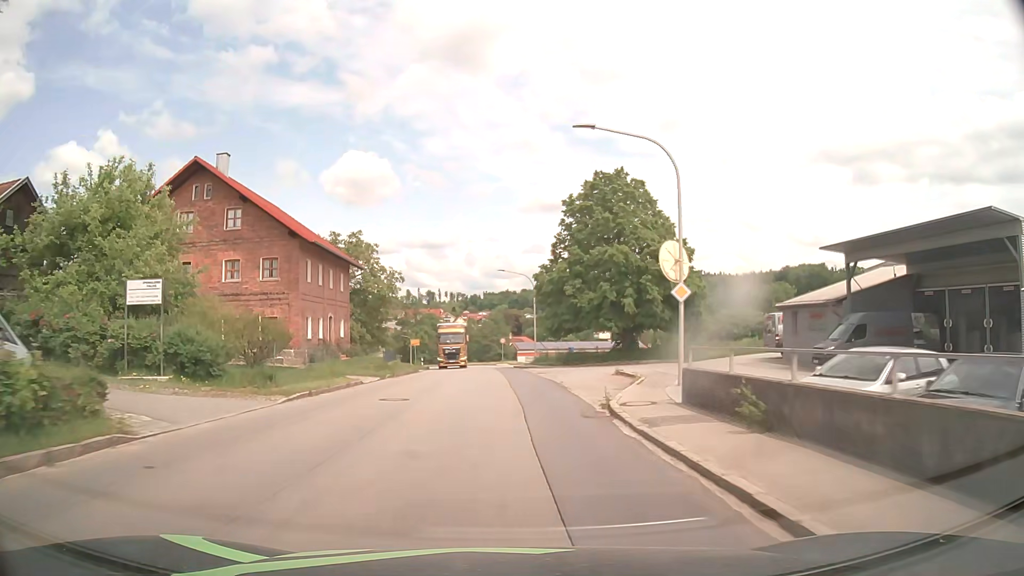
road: tertiary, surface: asphalt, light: Day
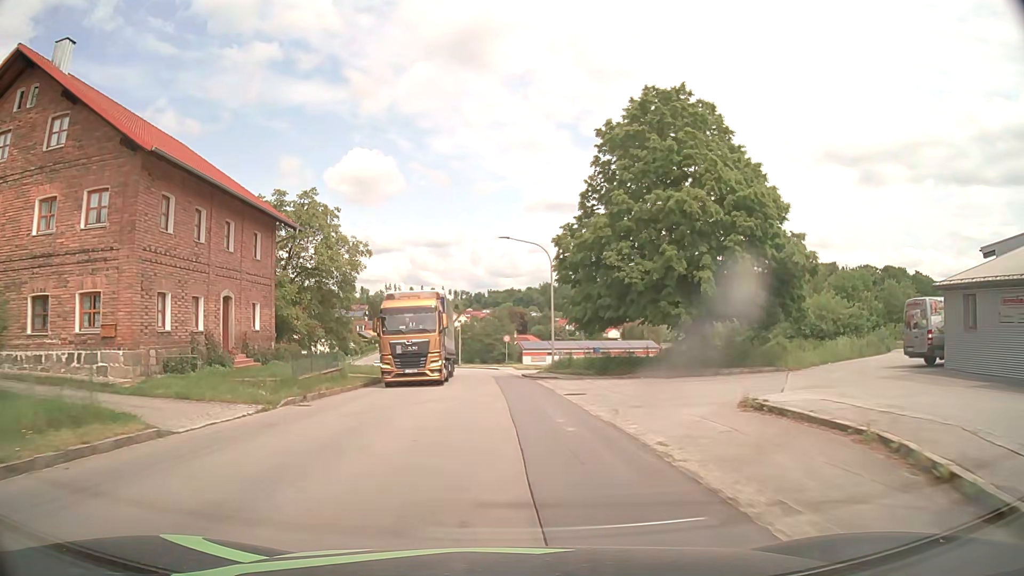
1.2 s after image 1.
(0.0, +15.6) m; 0°
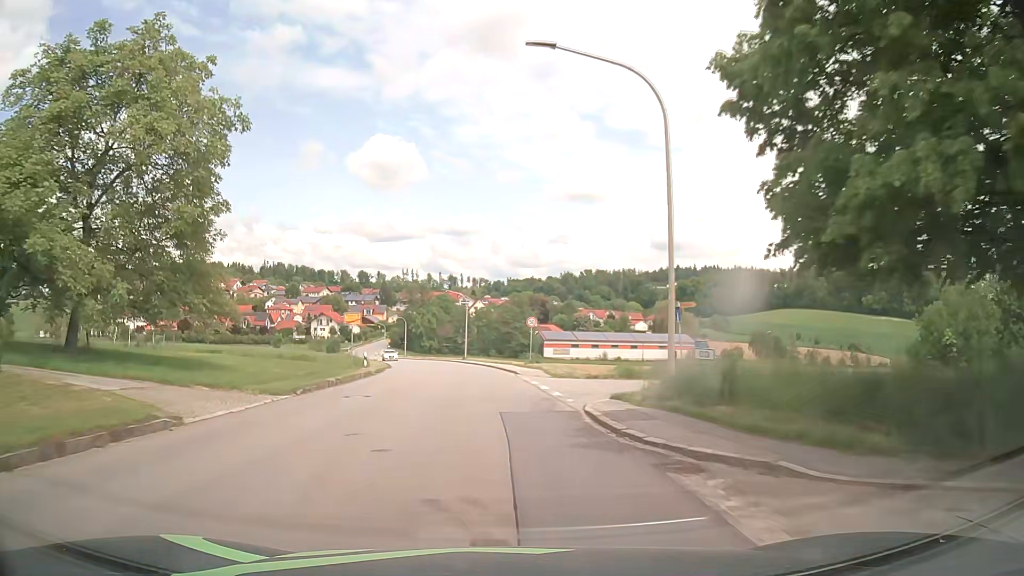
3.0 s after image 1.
(-0.3, +23.5) m; -2°
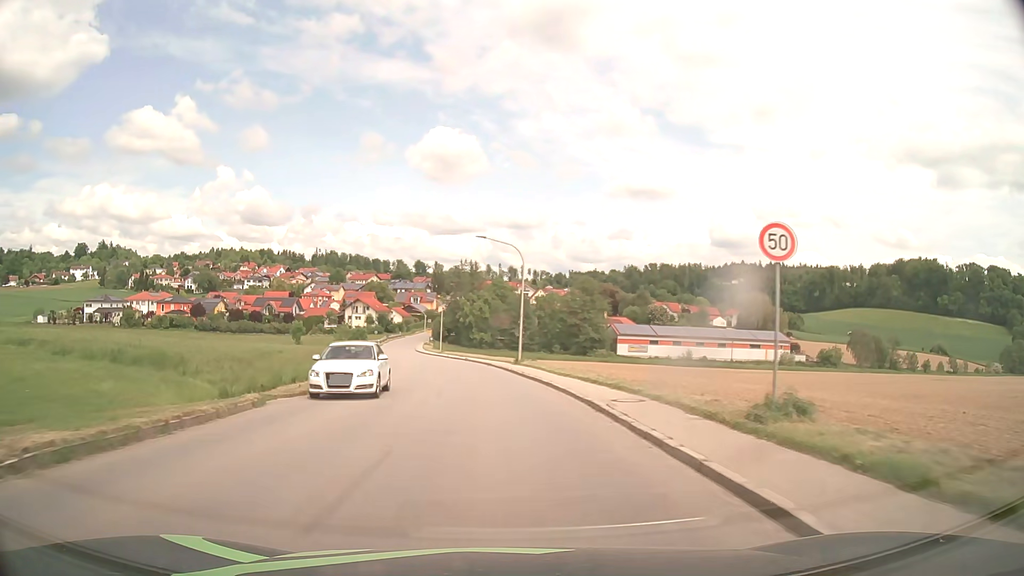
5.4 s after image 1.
(-1.1, +31.5) m; -4°
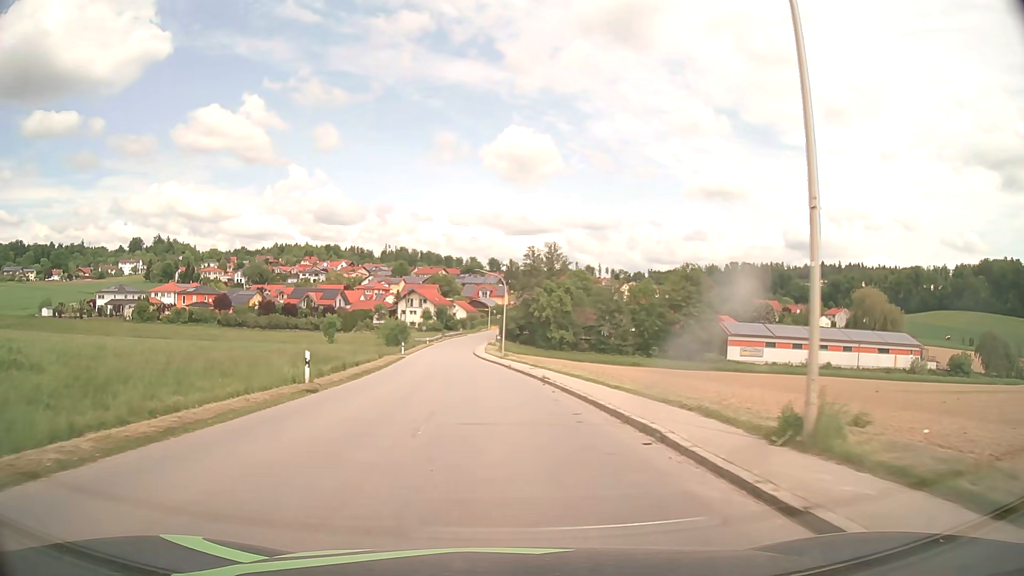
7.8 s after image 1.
(-1.7, +31.4) m; -6°
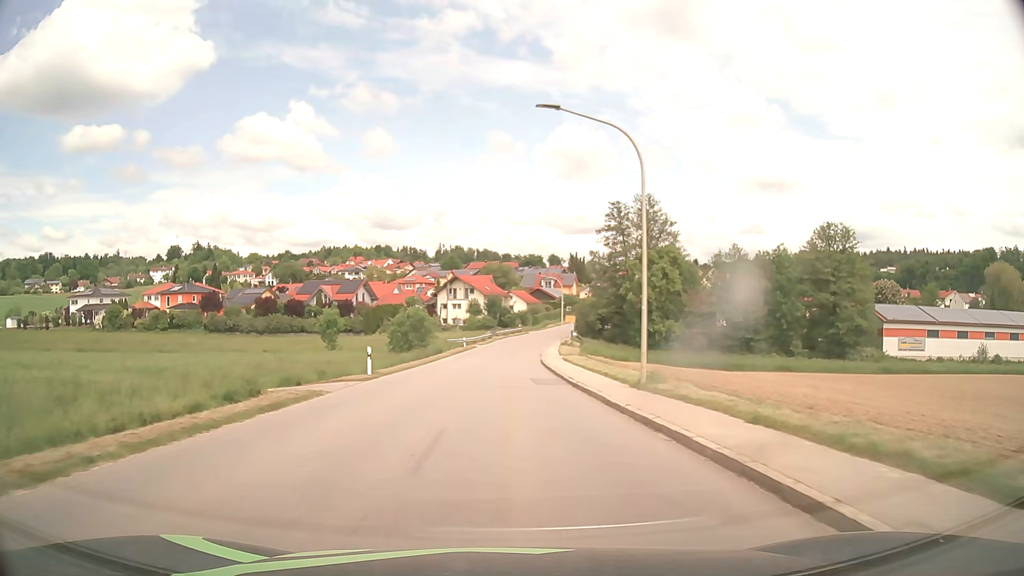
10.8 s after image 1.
(-2.0, +38.8) m; -5°
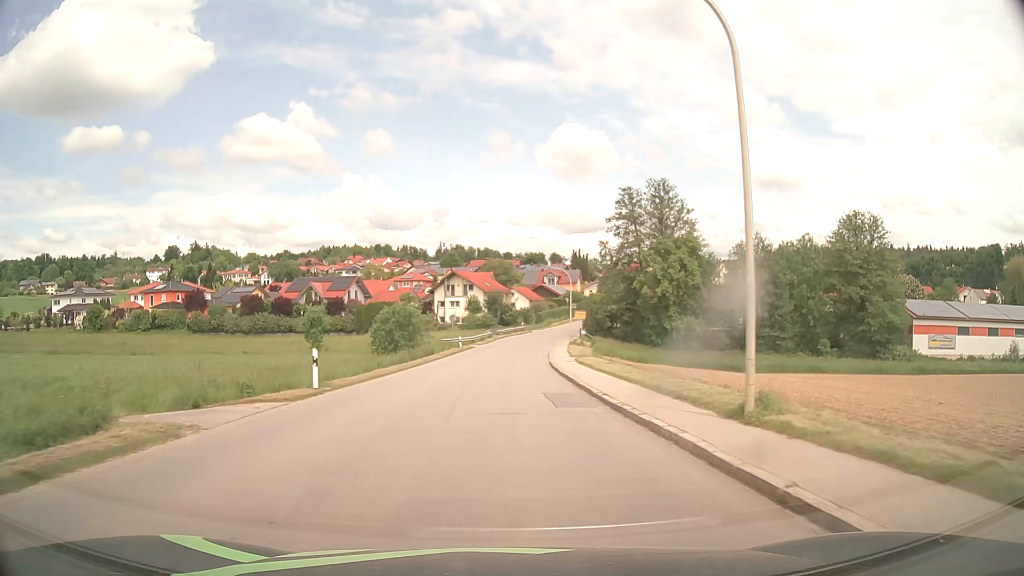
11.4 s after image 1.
(0.0, +7.8) m; 0°
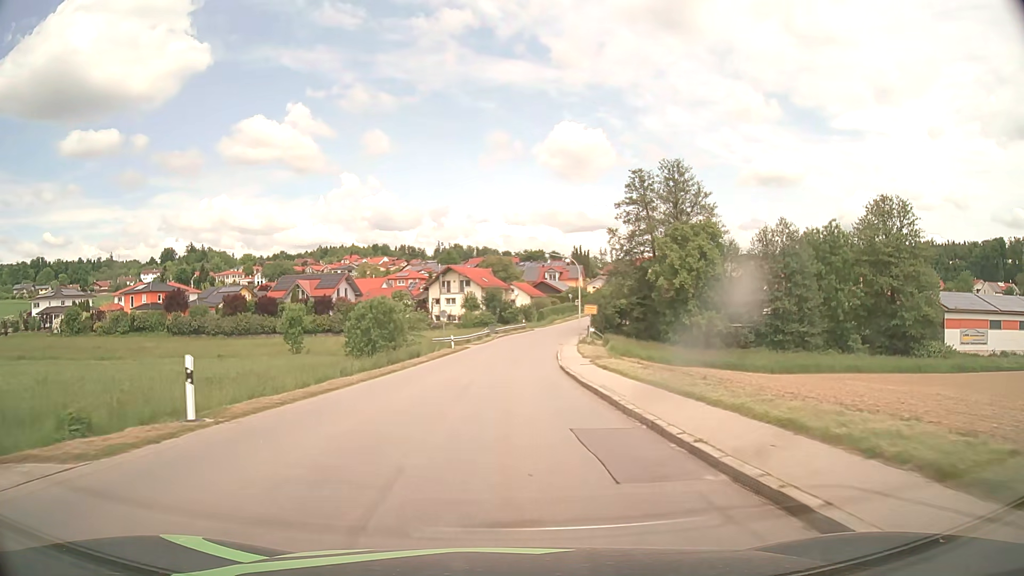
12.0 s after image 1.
(0.0, +7.7) m; 0°
(0, +10) (0, +20) (0, +30) (+1, +40) (+1, +50) (+3, +60) (+4, +70) (+7, +80) (+9, +89) (+12, +99) m
